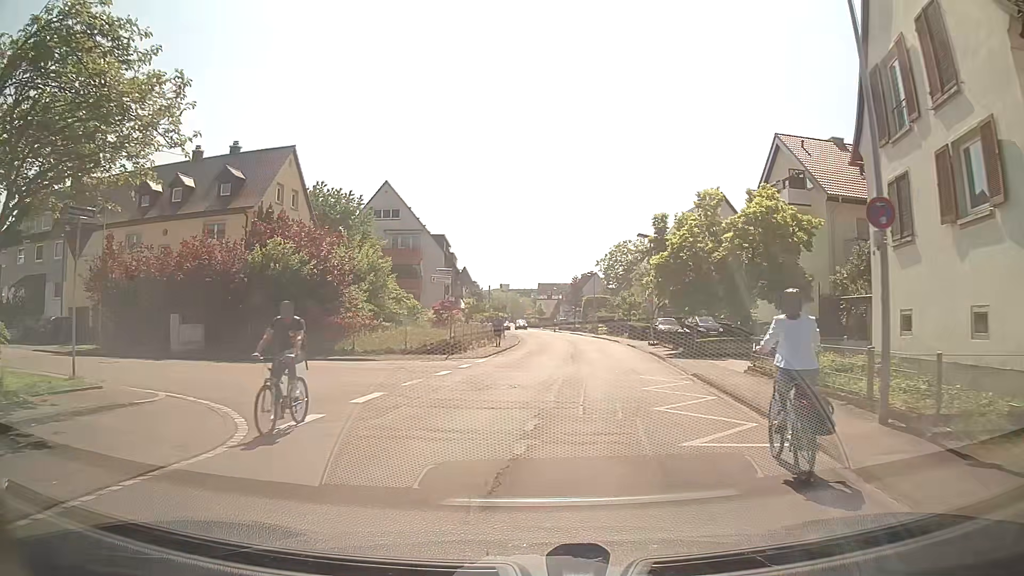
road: tertiary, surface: asphalt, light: Day
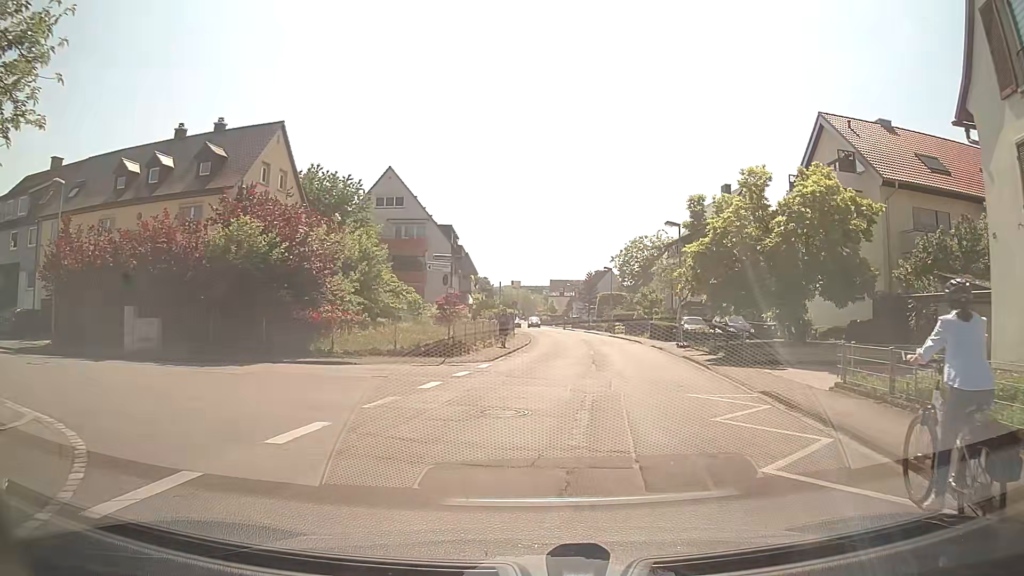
(-0.1, +4.4) m; -2°
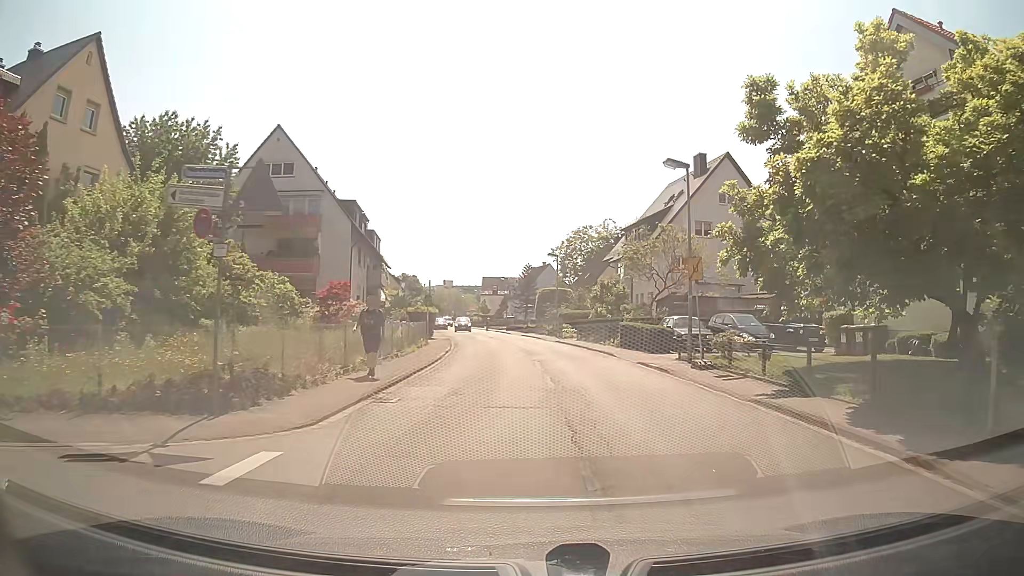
(+0.8, +13.6) m; +6°
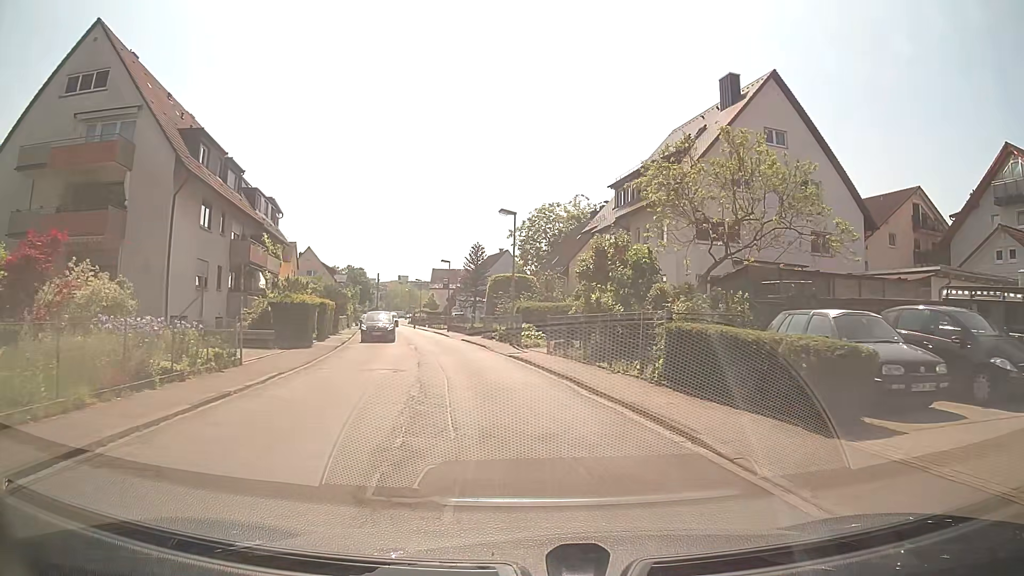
(+0.7, +19.1) m; +3°
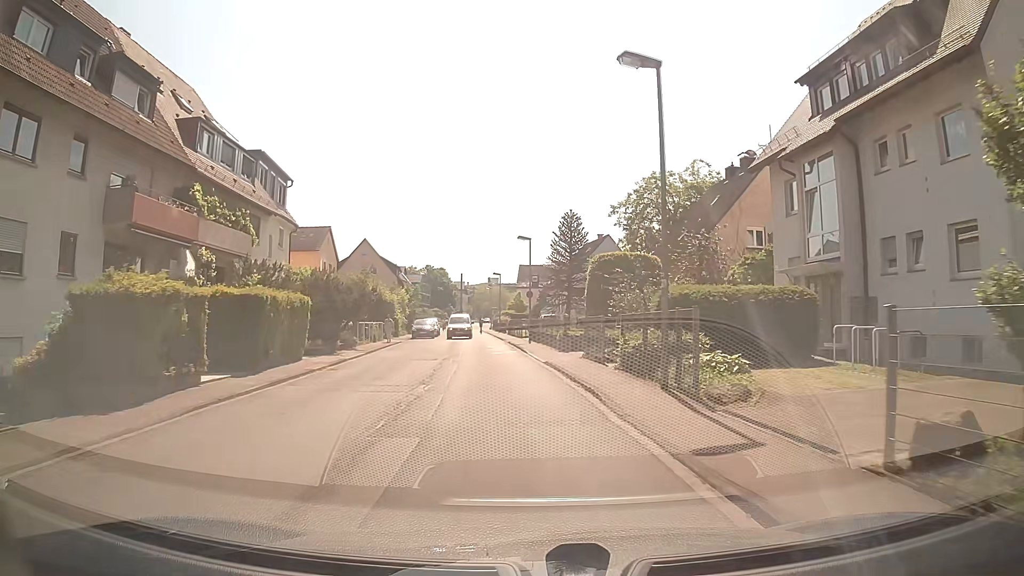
(-1.4, +18.7) m; -8°
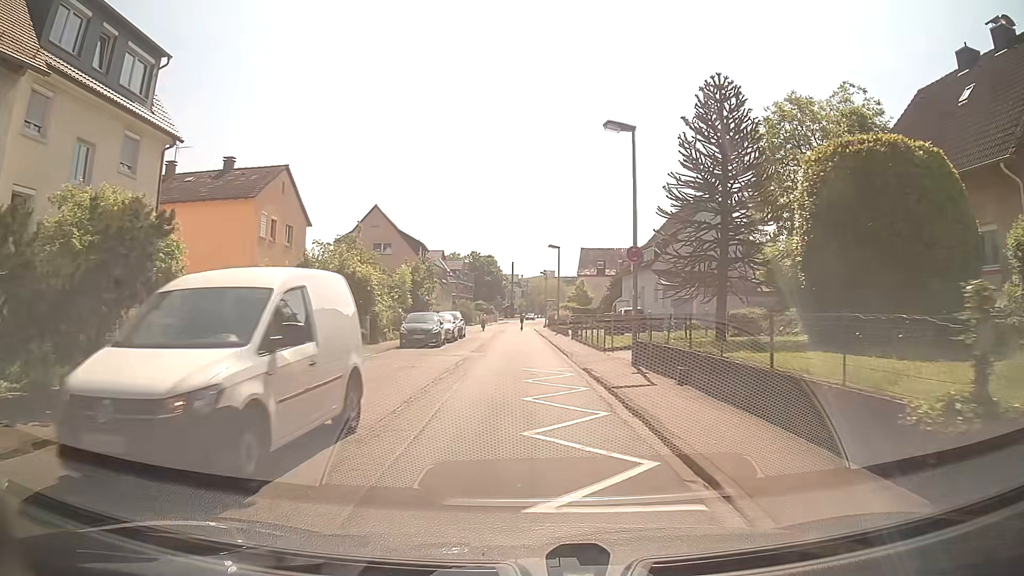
(-1.0, +22.9) m; -5°
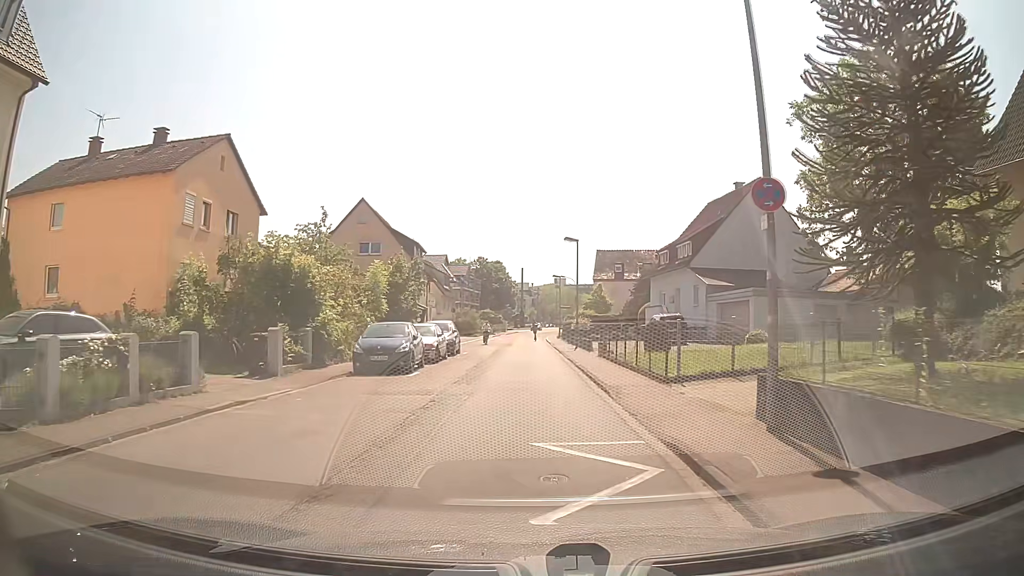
(0.0, +9.0) m; -1°
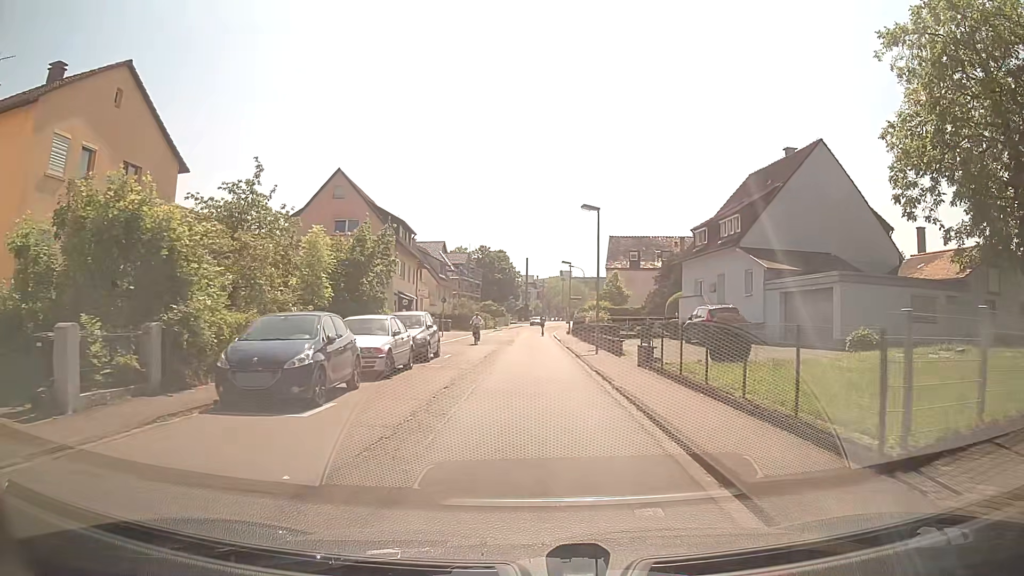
(0.0, +8.9) m; -1°
(0, +10) (0, +20) (0, +30) (0, +40) (+1, +50) (+1, +60) (+1, +70) (+2, +80) (+3, +90) (+4, +100) m
